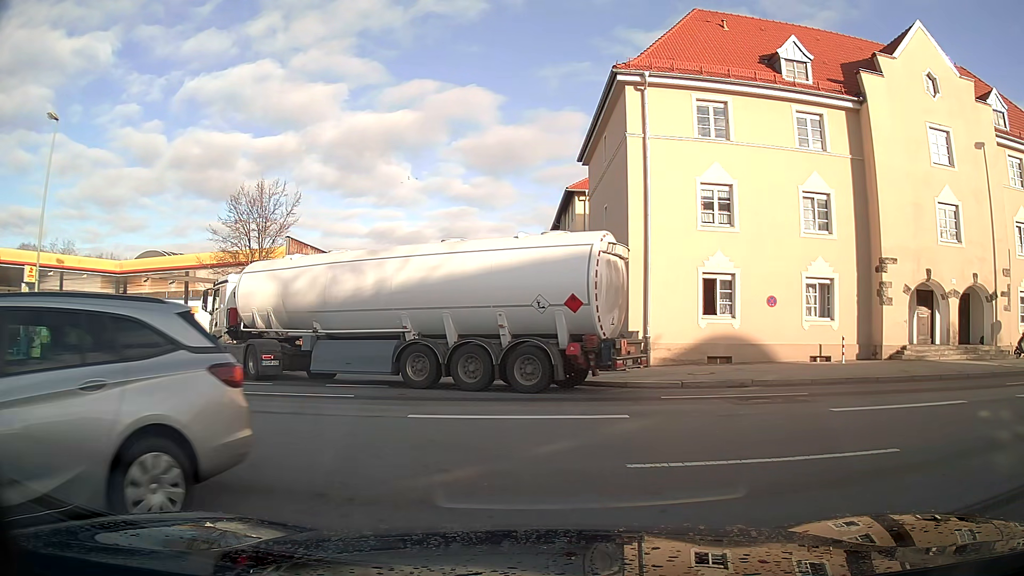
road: residential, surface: asphalt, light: Day
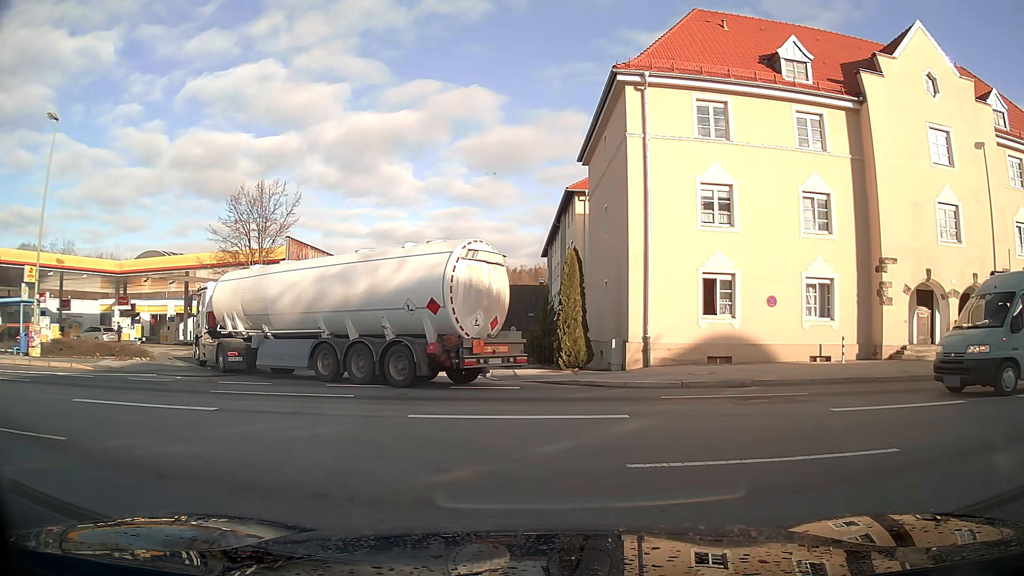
(0.0, 0.0) m; 0°
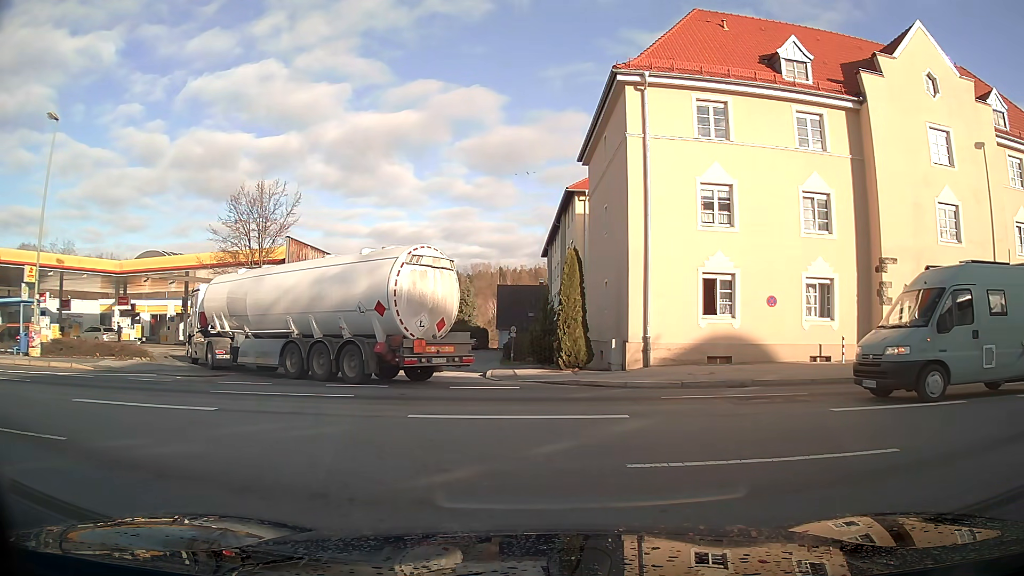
(0.0, 0.0) m; 0°
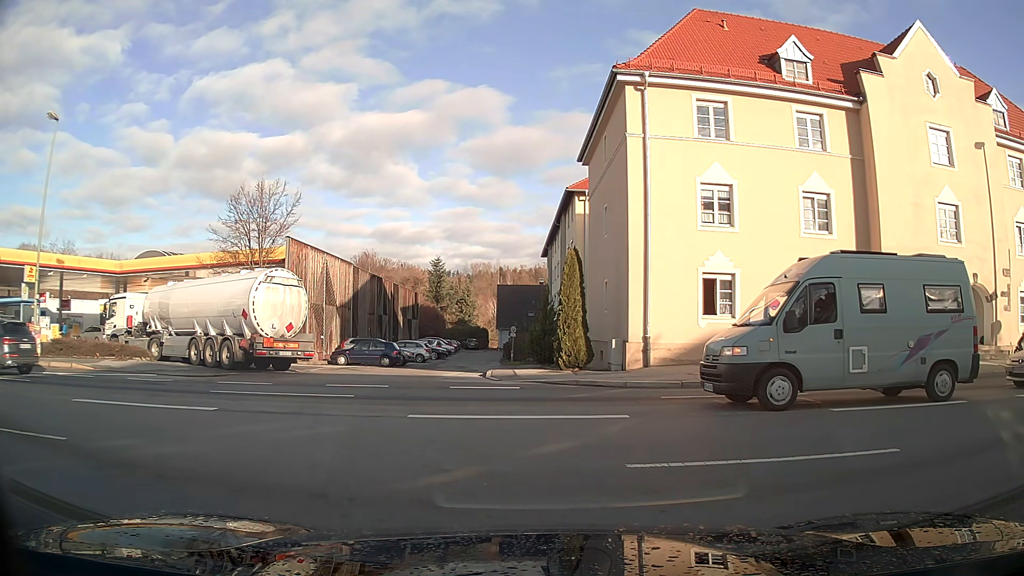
(0.0, 0.0) m; 0°
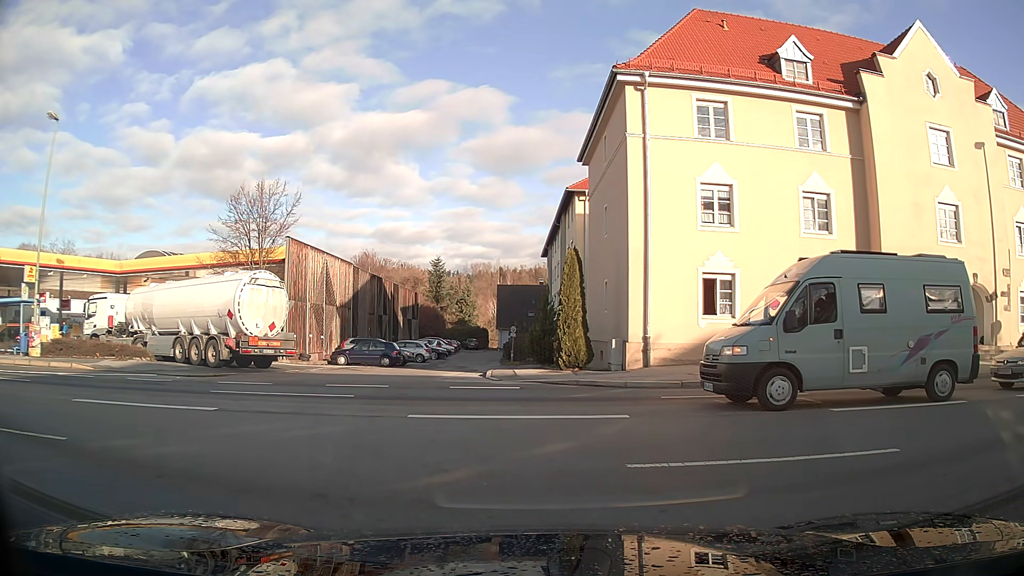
(0.0, 0.0) m; 0°
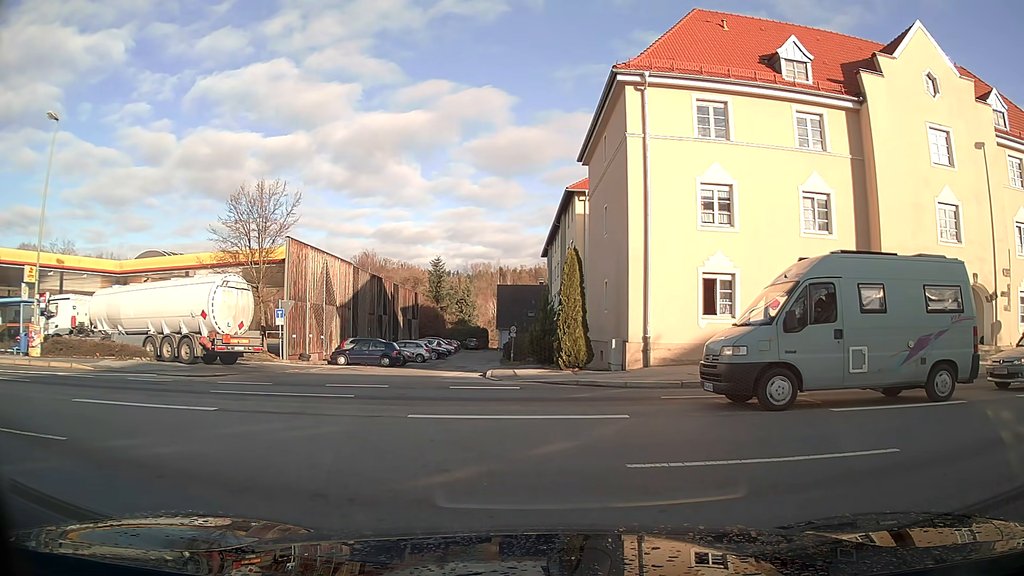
(0.0, 0.0) m; 0°
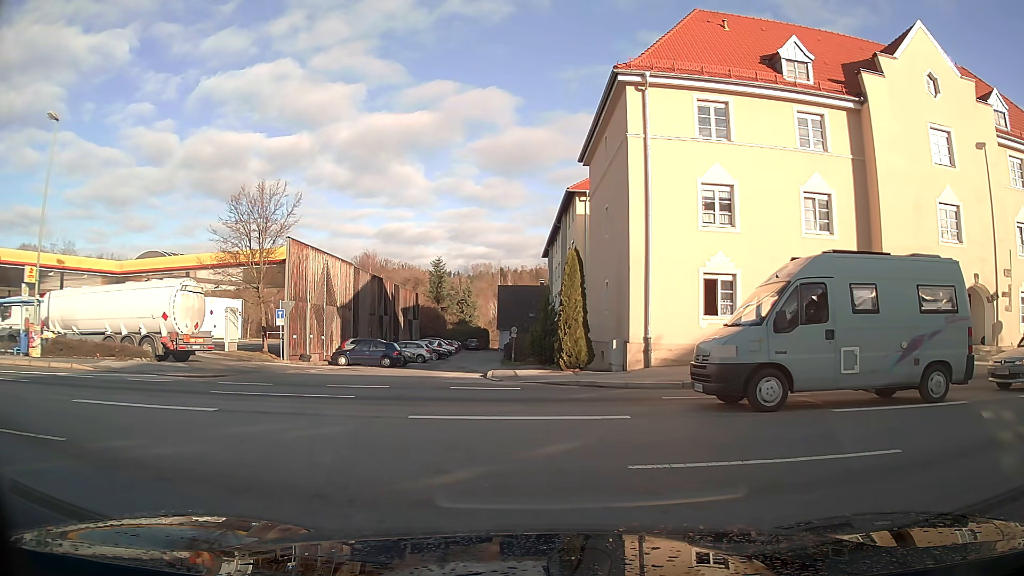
(0.0, 0.0) m; 0°
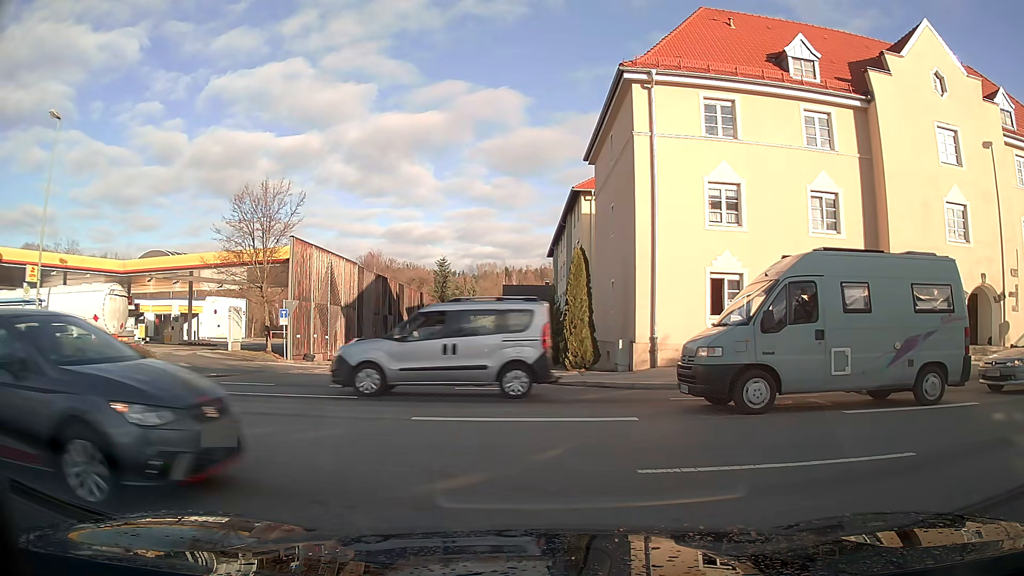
(0.0, +0.2) m; 0°
